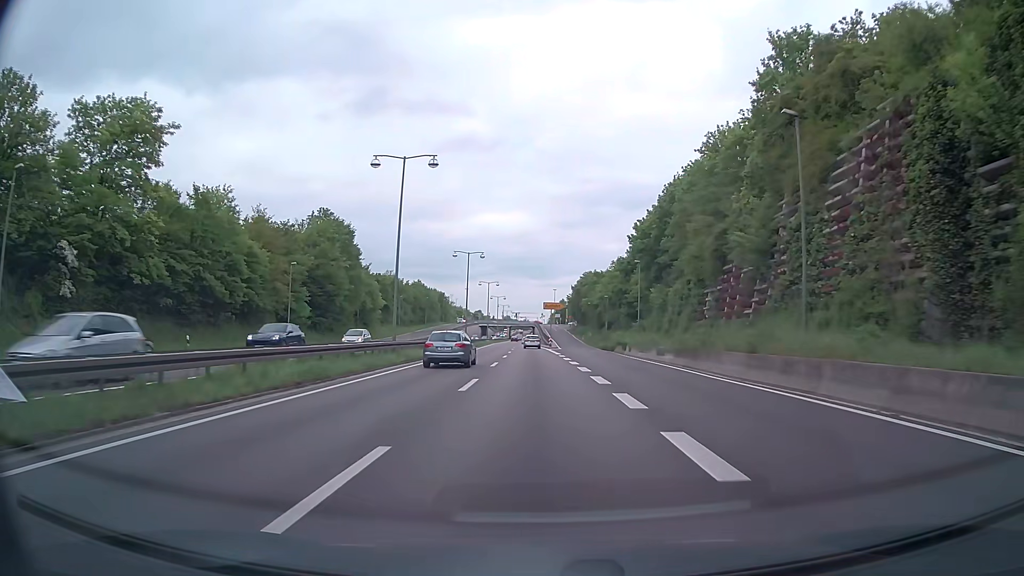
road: trunk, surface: asphalt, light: Day
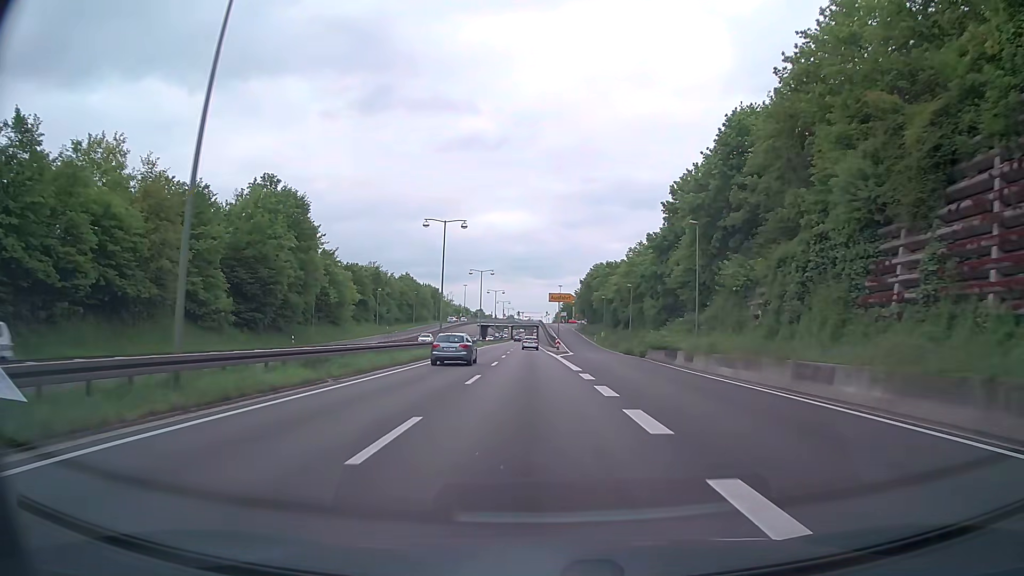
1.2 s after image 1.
(0.0, +21.0) m; 0°
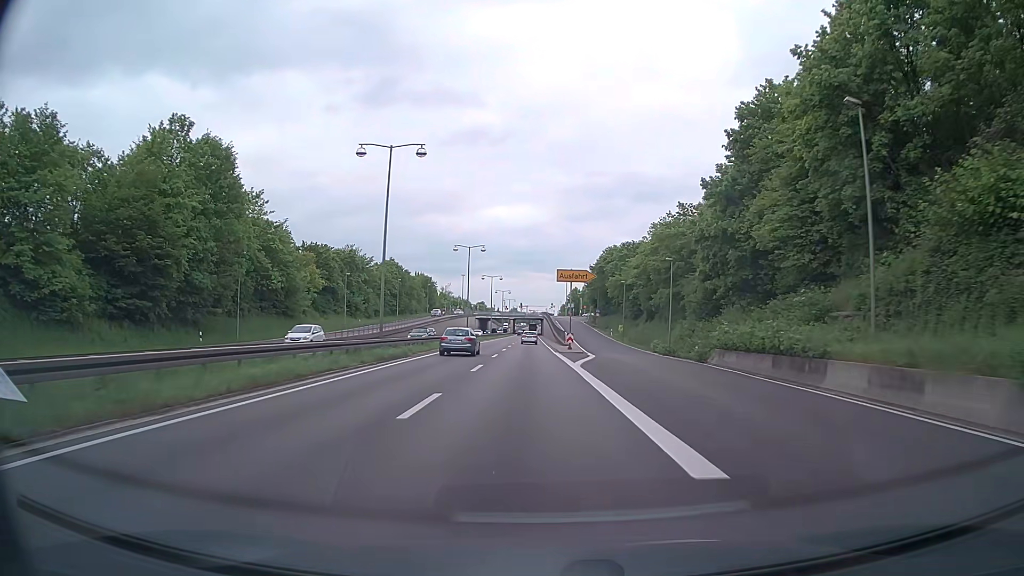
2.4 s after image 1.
(-0.2, +20.7) m; -1°
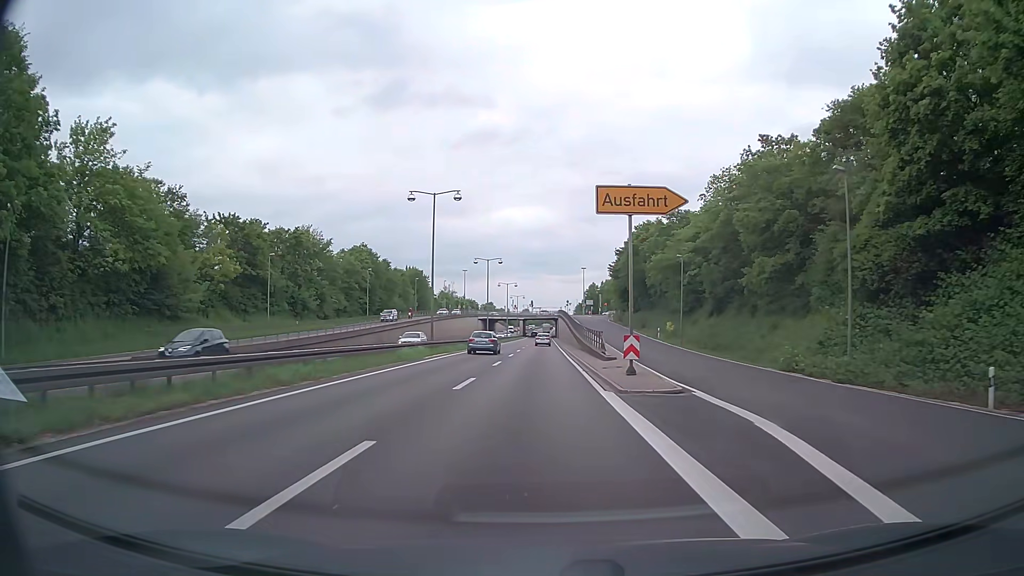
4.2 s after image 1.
(-0.1, +30.1) m; -1°
(0, +10) (0, +20) (0, +30) (0, +40) (0, +50) (0, +60) (0, +70) (0, +80) (0, +90) (0, +100) m
